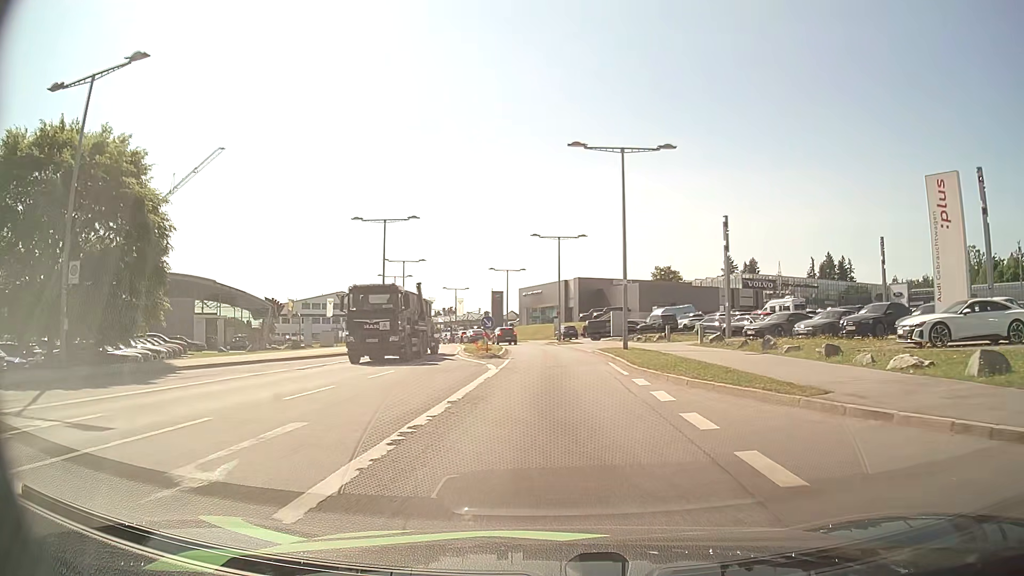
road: secondary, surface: asphalt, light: Day
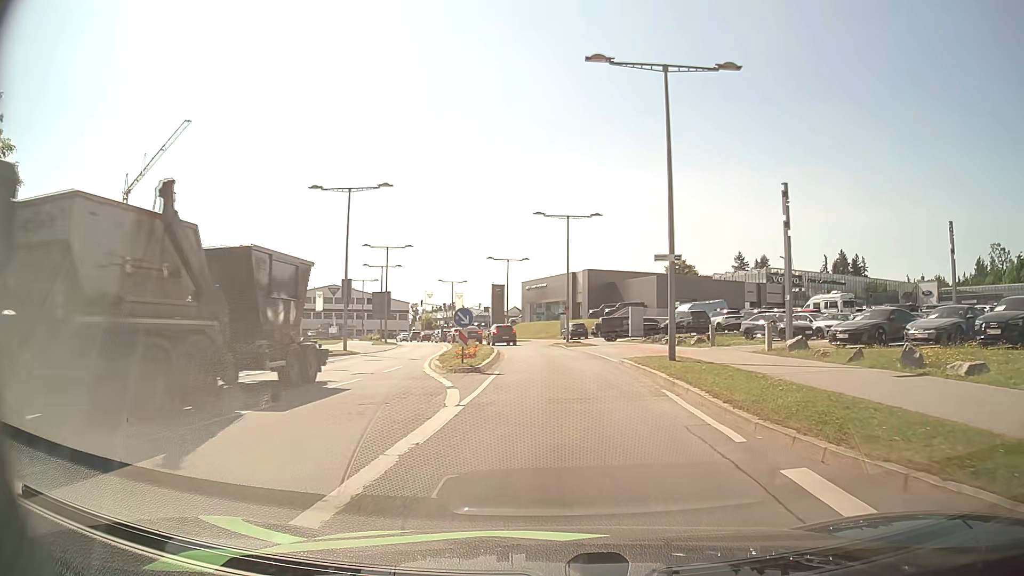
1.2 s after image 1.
(0.0, +9.9) m; 0°
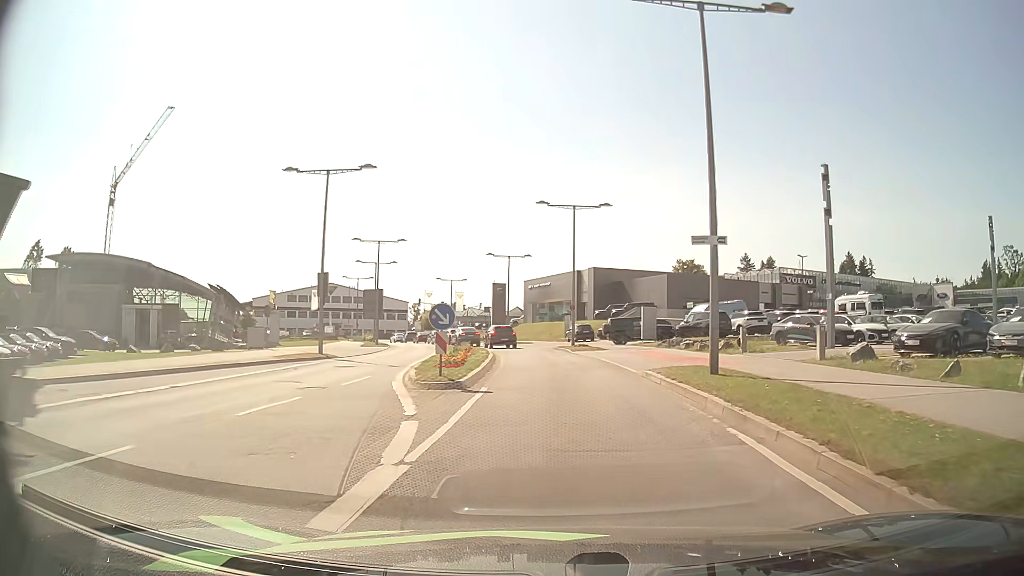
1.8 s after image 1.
(0.0, +4.6) m; 0°
(0, +10) (0, +20) (-1, +30) (-2, +40) (-4, +50) (-7, +59) (-10, +69) (-13, +78) (-16, +88) (-20, +97) m
